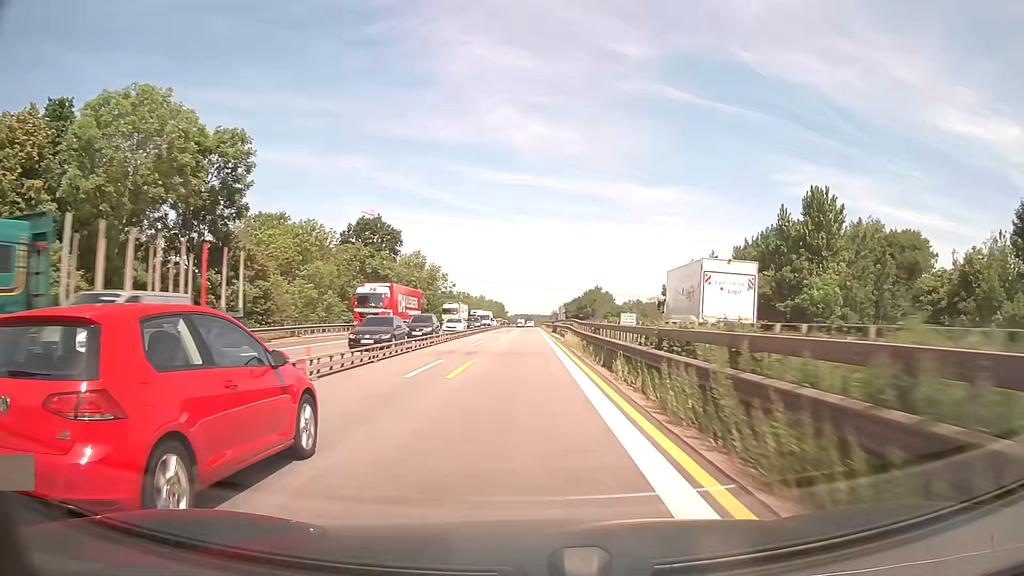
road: motorway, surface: asphalt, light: Day
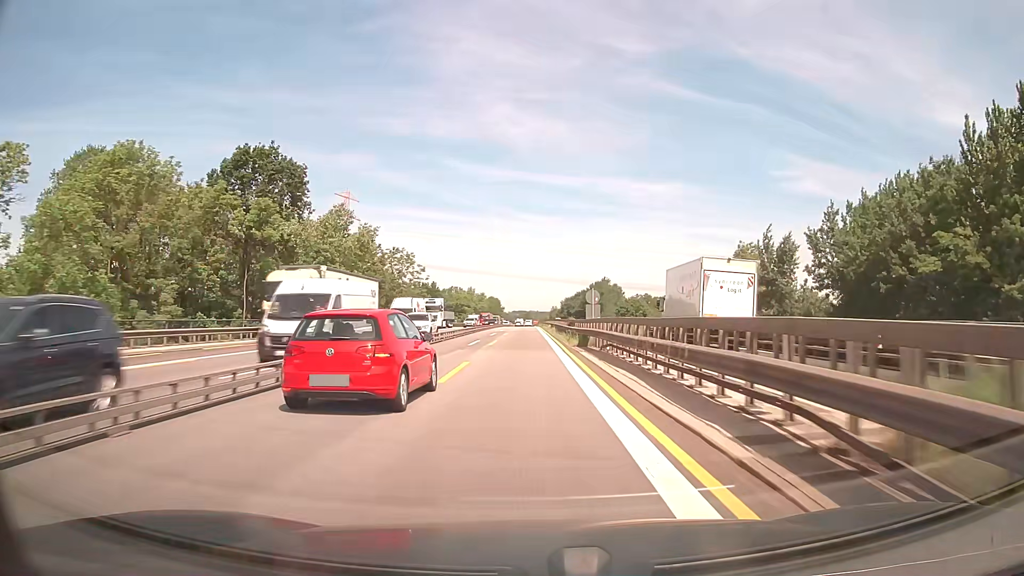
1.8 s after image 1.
(-0.1, +37.8) m; 0°
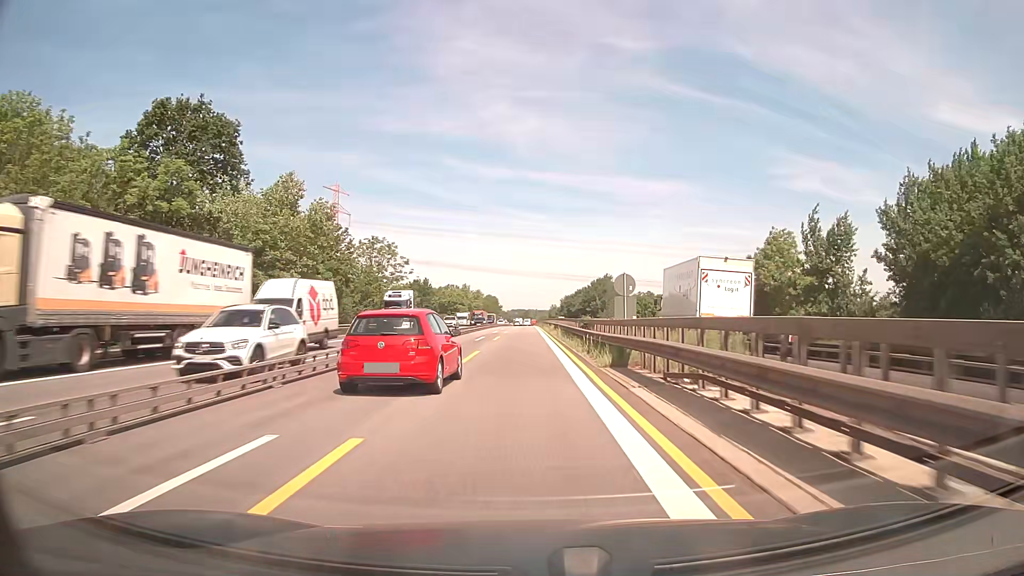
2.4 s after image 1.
(0.0, +12.6) m; 0°
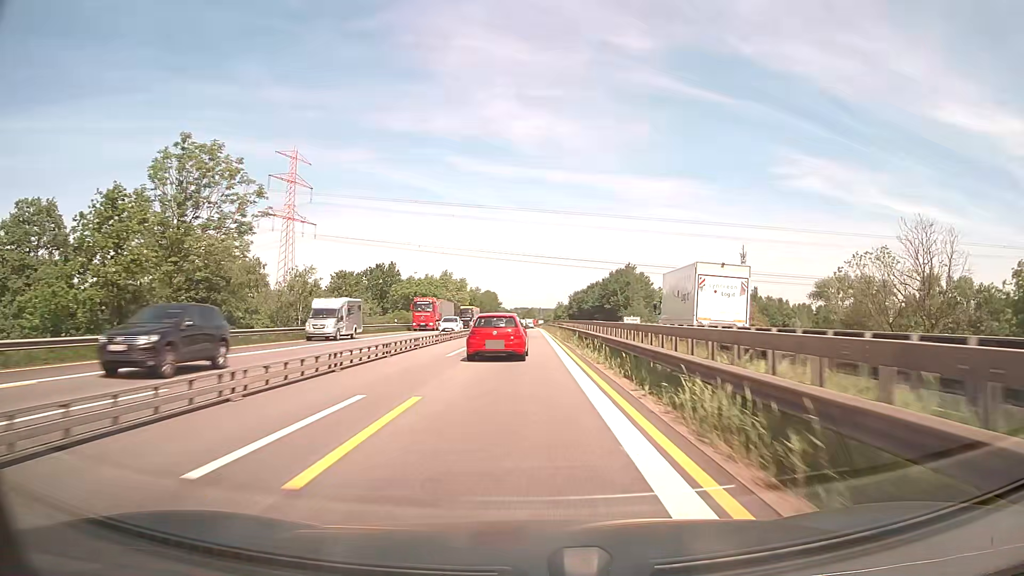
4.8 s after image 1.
(-0.2, +50.3) m; 0°
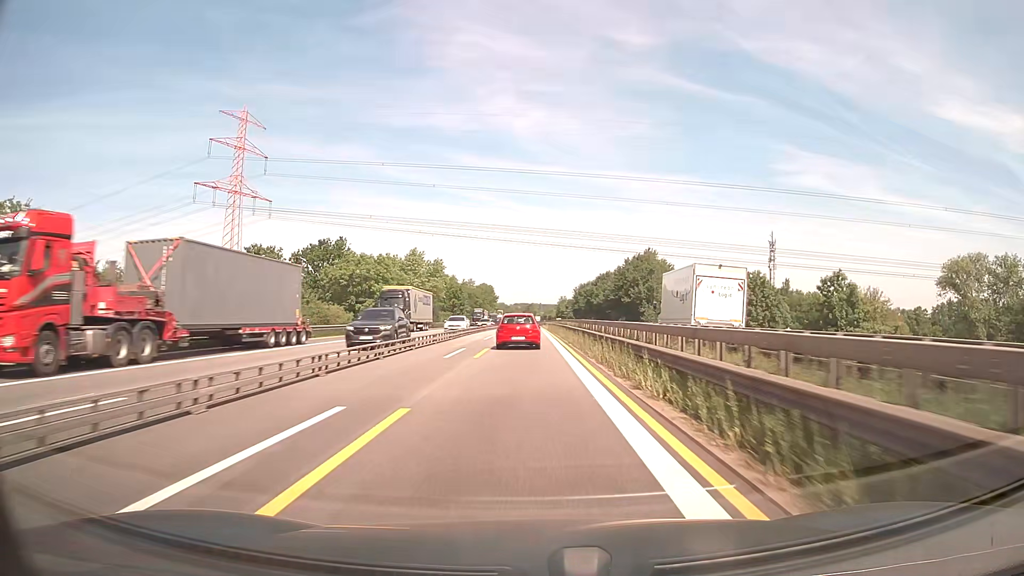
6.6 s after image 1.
(0.0, +37.7) m; 0°
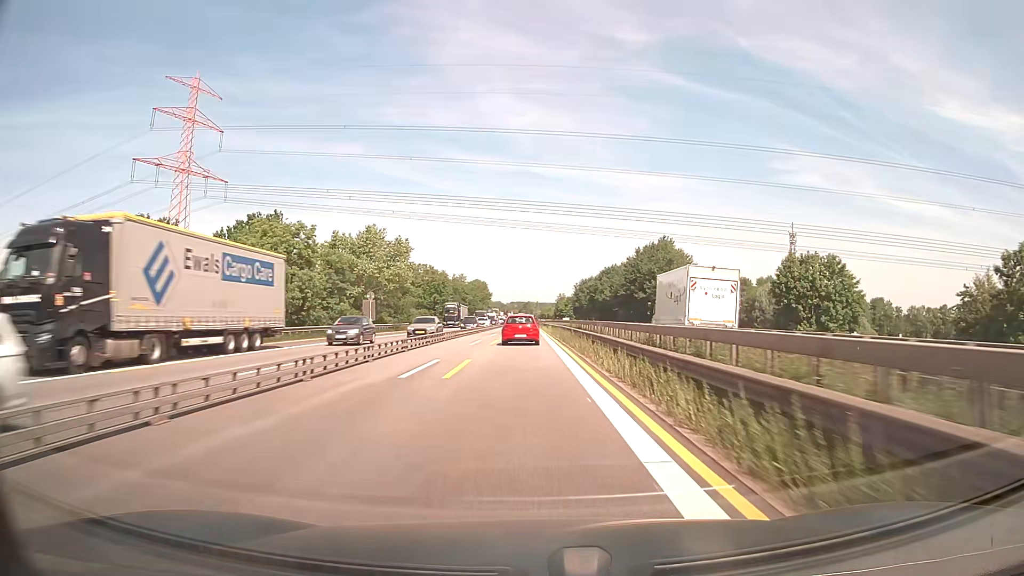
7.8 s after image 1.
(+0.1, +25.1) m; 0°
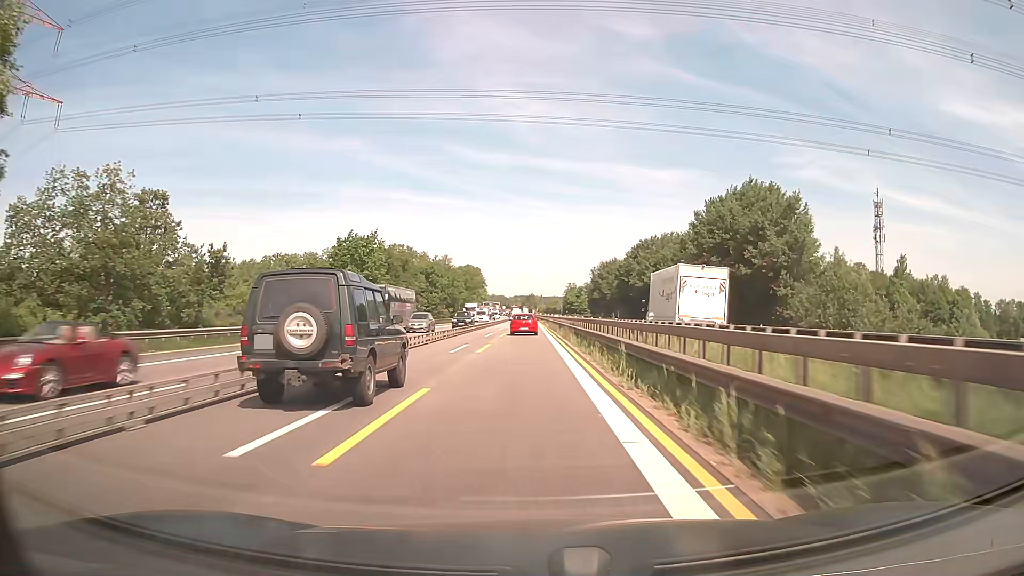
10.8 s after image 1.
(0.0, +62.9) m; 0°
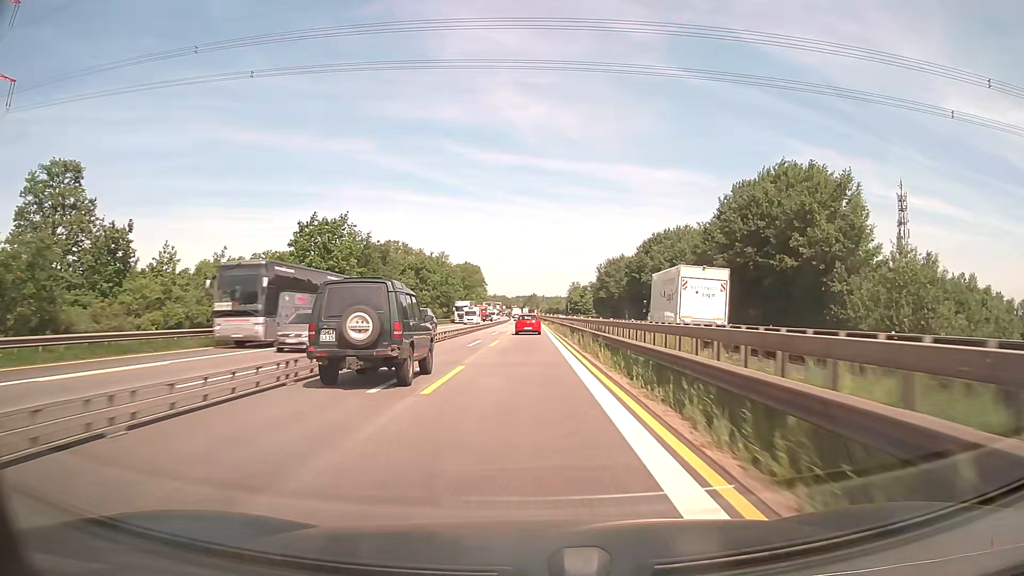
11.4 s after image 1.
(0.0, +12.6) m; 0°
(0, +10) (0, +20) (0, +30) (0, +40) (0, +50) (0, +60) (0, +70) (0, +80) (0, +90) (0, +100) m
